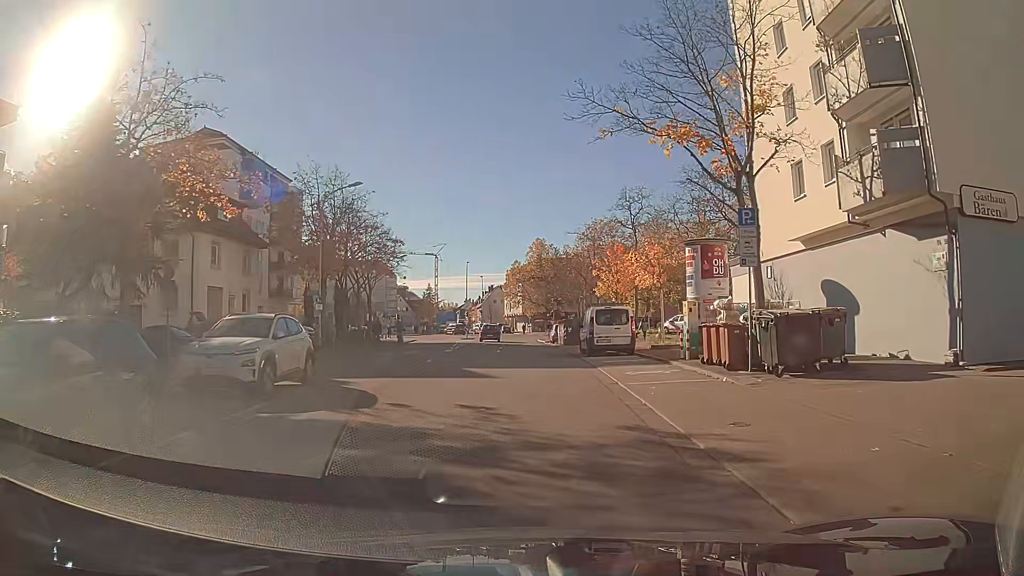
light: Day
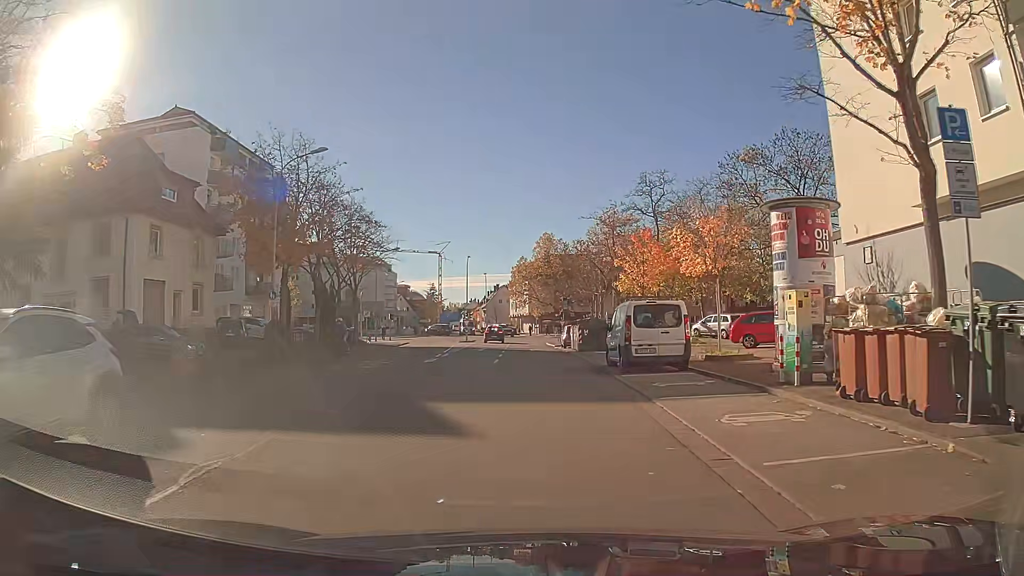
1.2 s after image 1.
(-0.1, +8.0) m; -1°
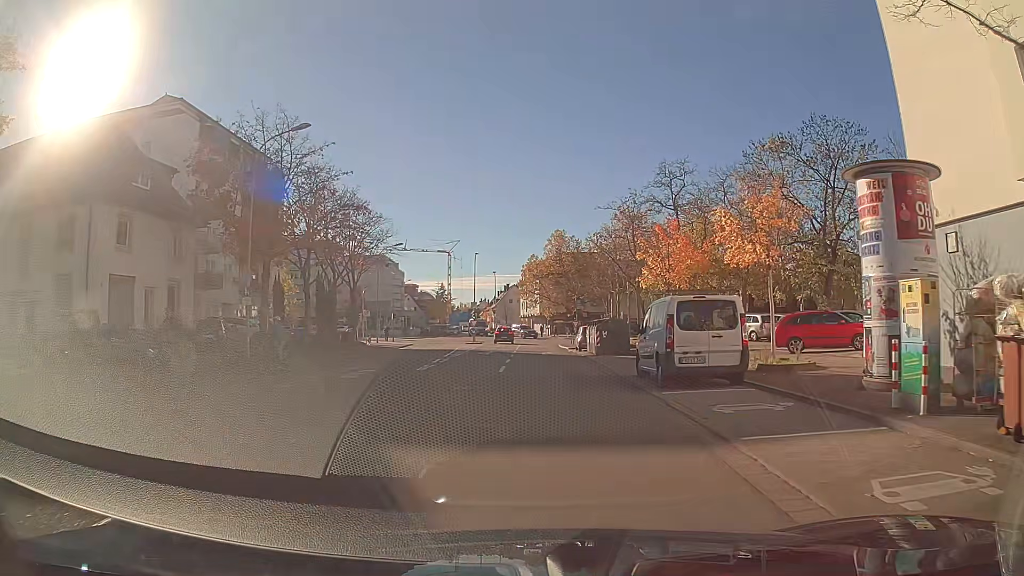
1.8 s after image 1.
(0.0, +4.0) m; -1°
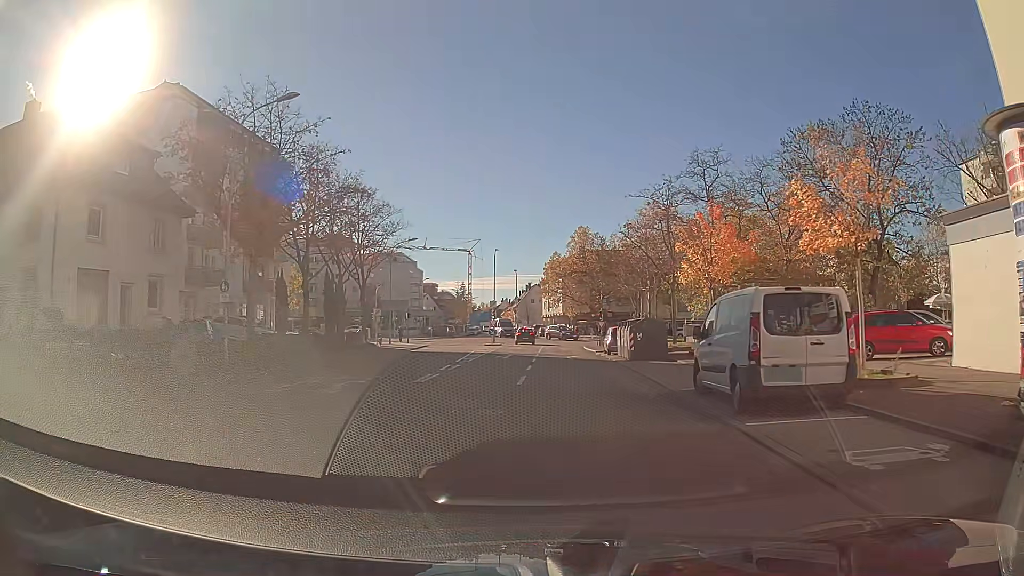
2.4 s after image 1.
(-0.1, +3.9) m; -2°
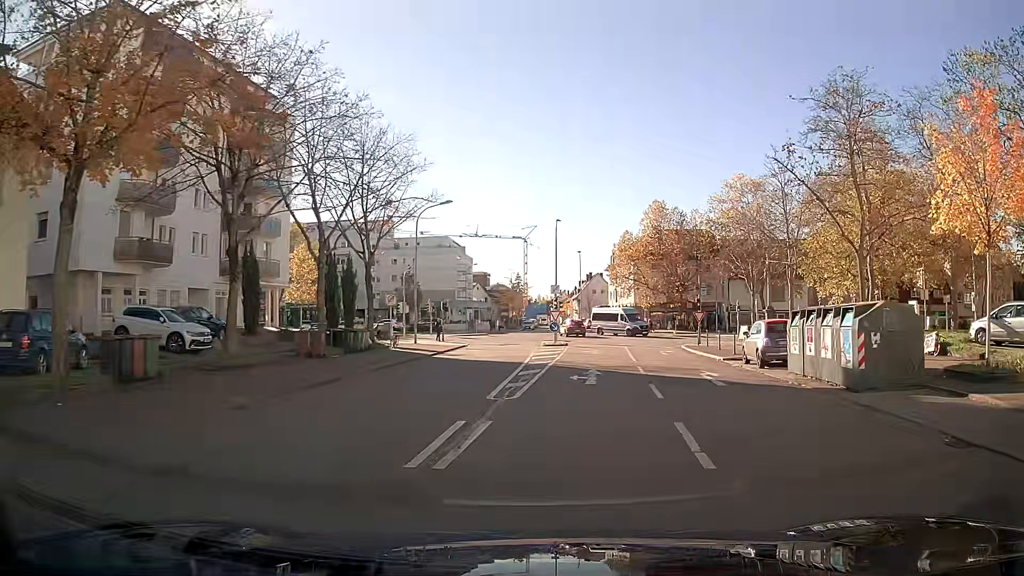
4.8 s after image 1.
(-0.7, +15.4) m; -2°
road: residential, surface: asphalt
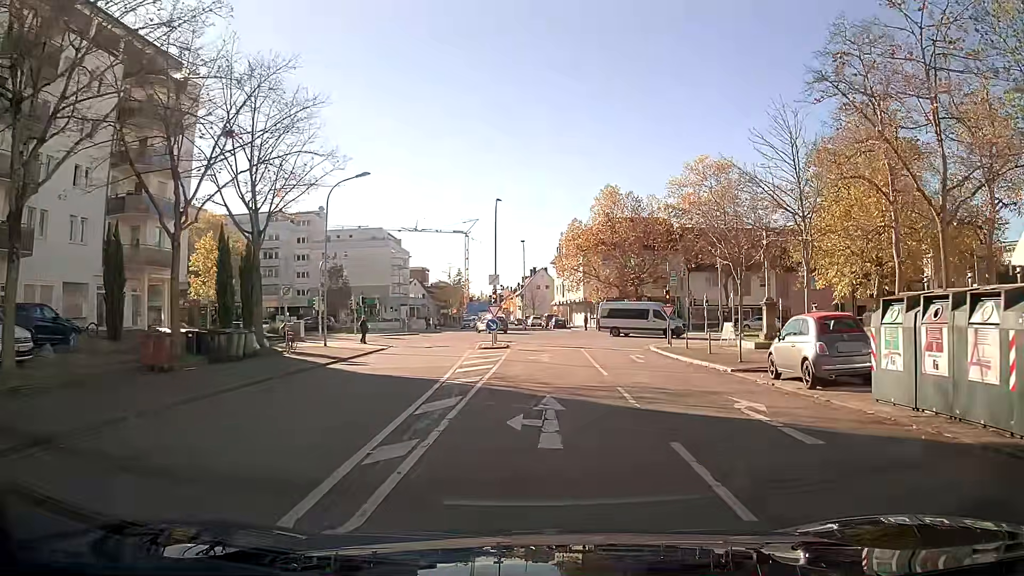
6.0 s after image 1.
(+0.3, +7.8) m; +4°
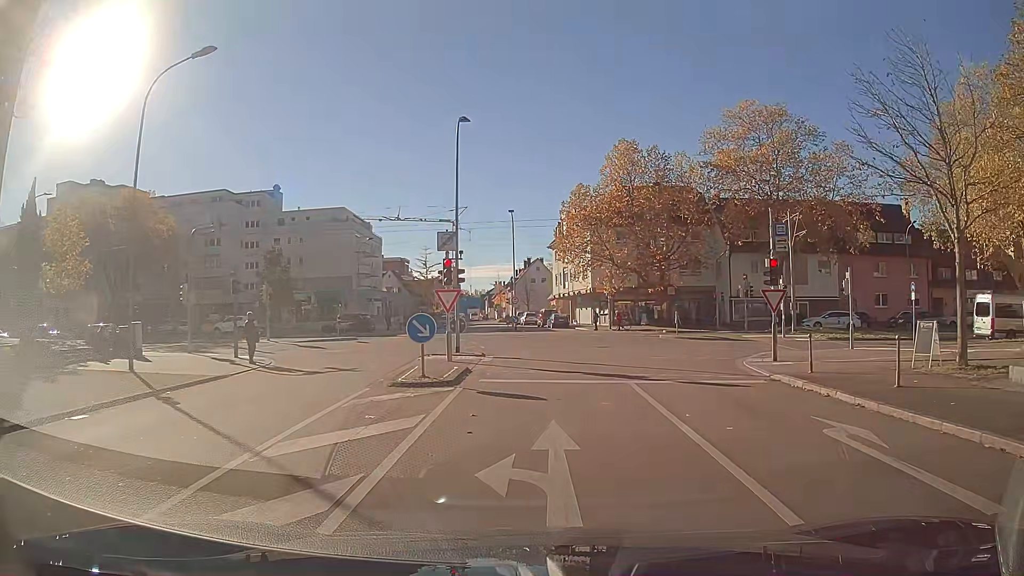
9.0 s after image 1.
(+0.1, +17.9) m; 0°
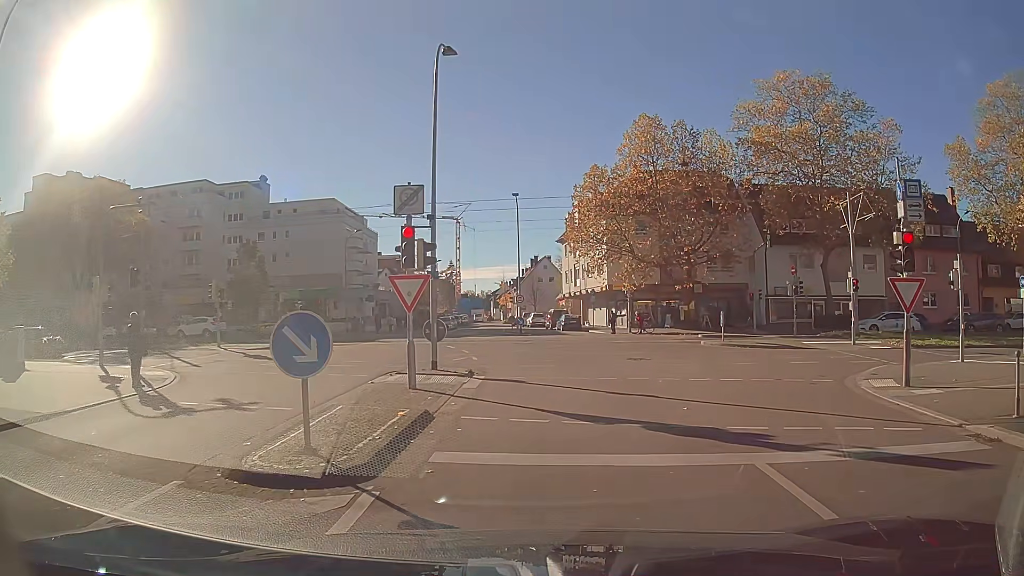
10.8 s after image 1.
(0.0, +7.3) m; -1°
(0, +10) (0, +20) (-2, +30) (-6, +39) (-15, +43) (-25, +43) (-35, +44) (-45, +45) (-55, +46) (-65, +47) m
